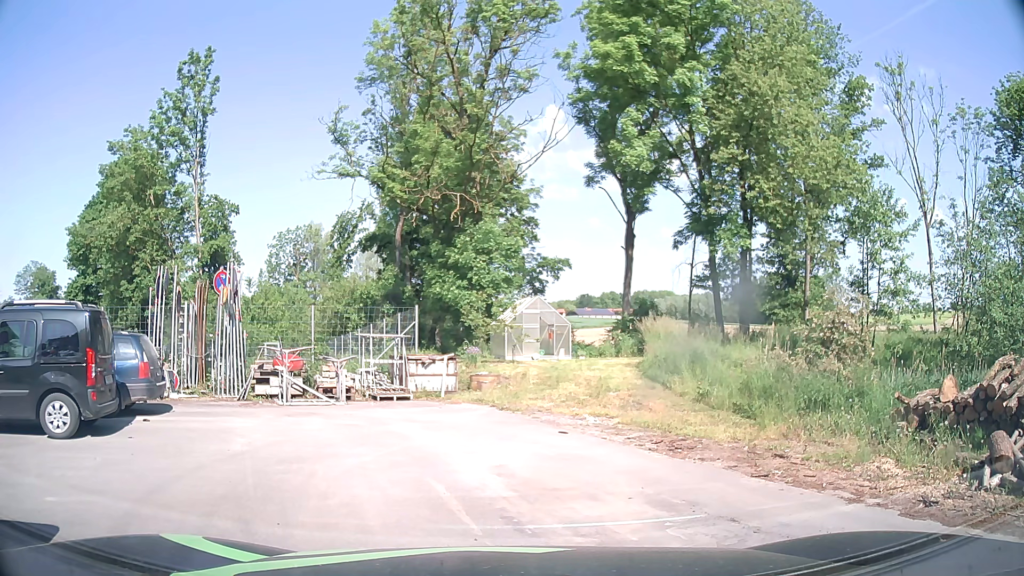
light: Day
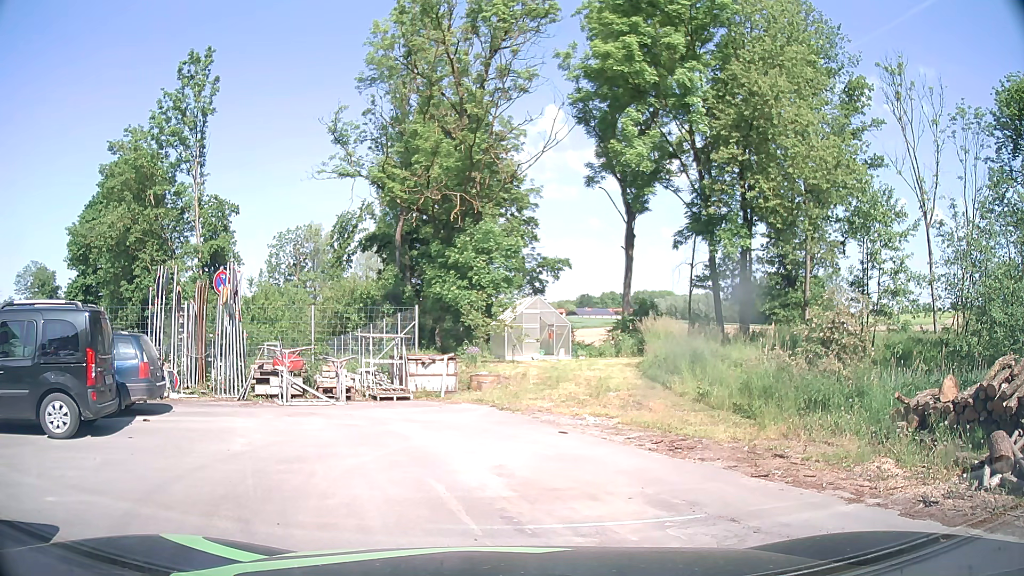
(0.0, 0.0) m; 0°
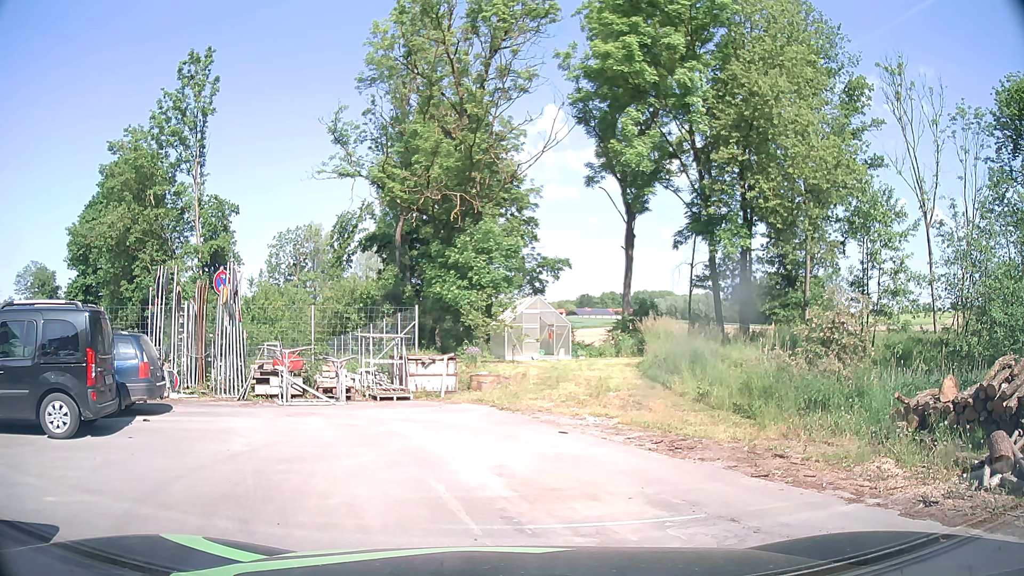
(0.0, 0.0) m; 0°
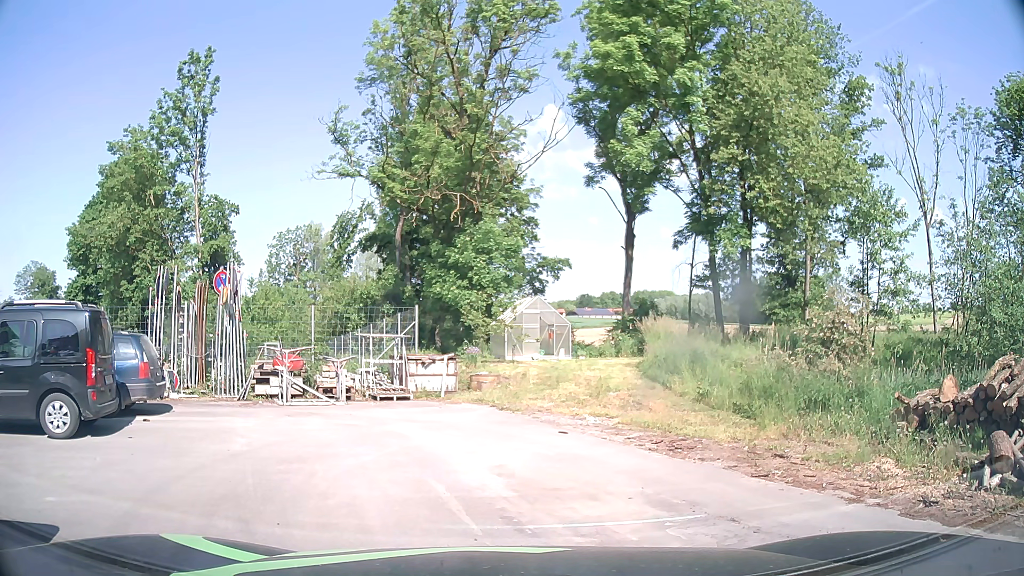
(0.0, 0.0) m; 0°
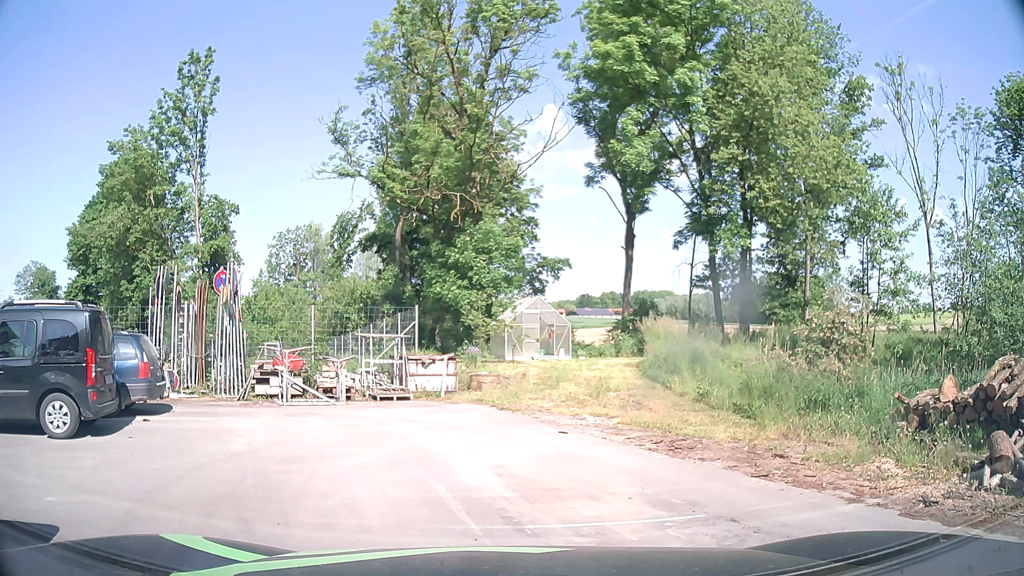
(0.0, 0.0) m; 0°
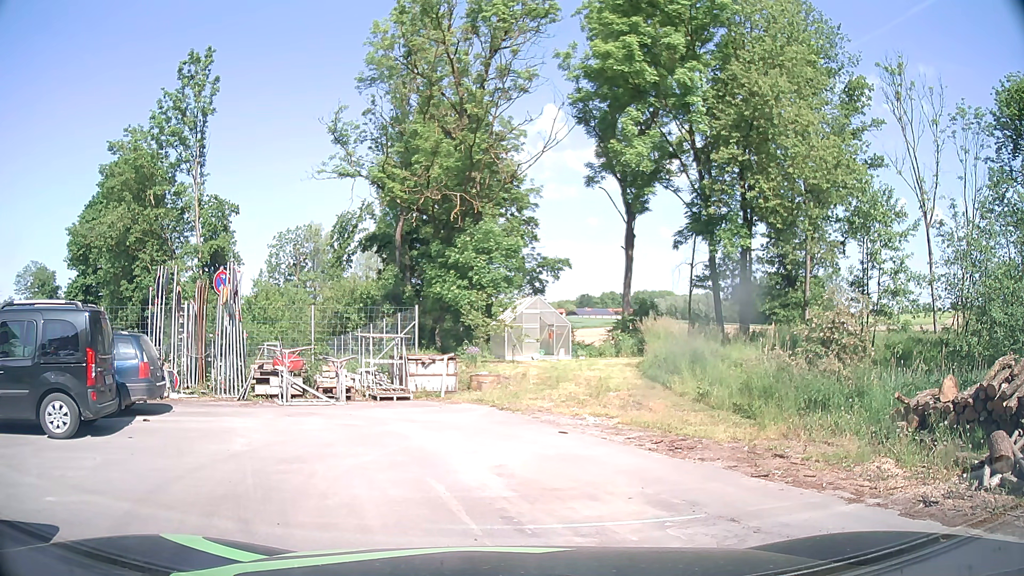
(0.0, 0.0) m; 0°
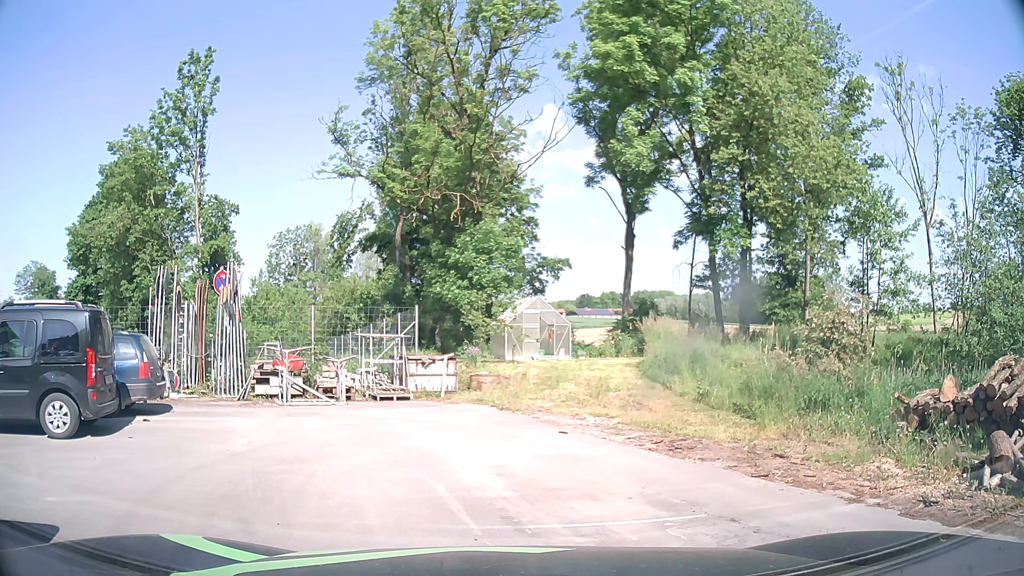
(0.0, 0.0) m; 0°
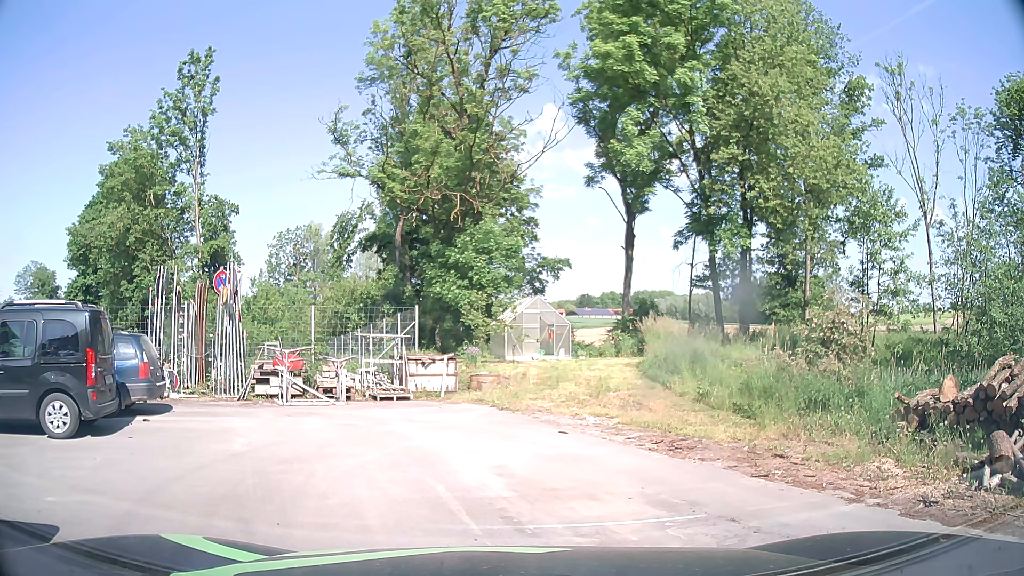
(0.0, 0.0) m; 0°
